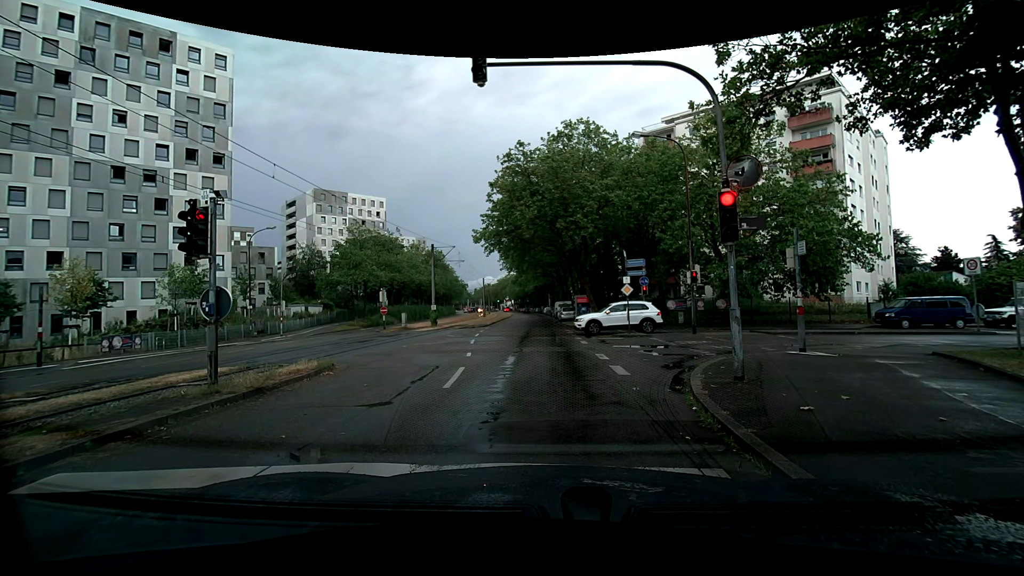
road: tertiary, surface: asphalt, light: Day
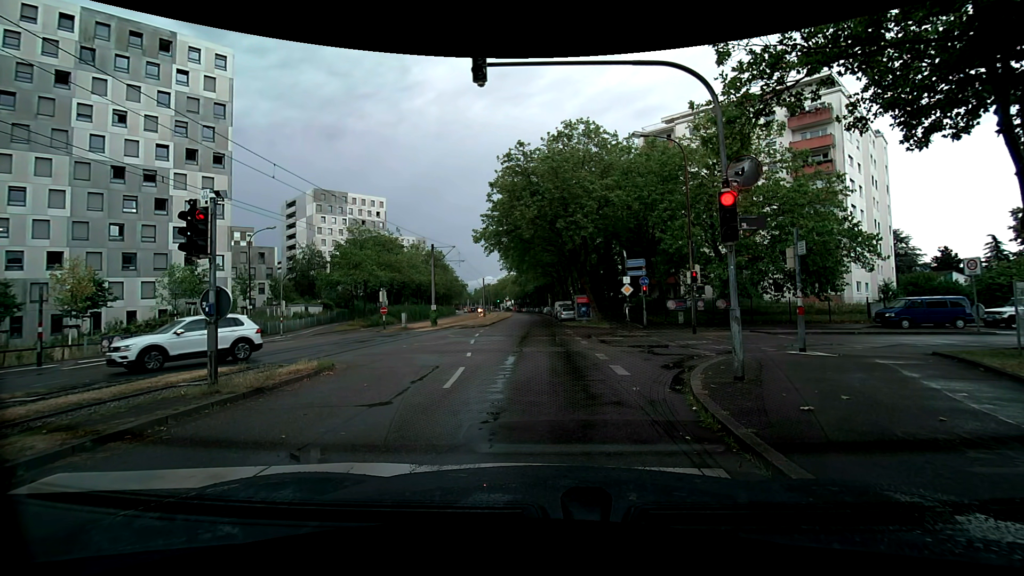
(0.0, 0.0) m; 0°
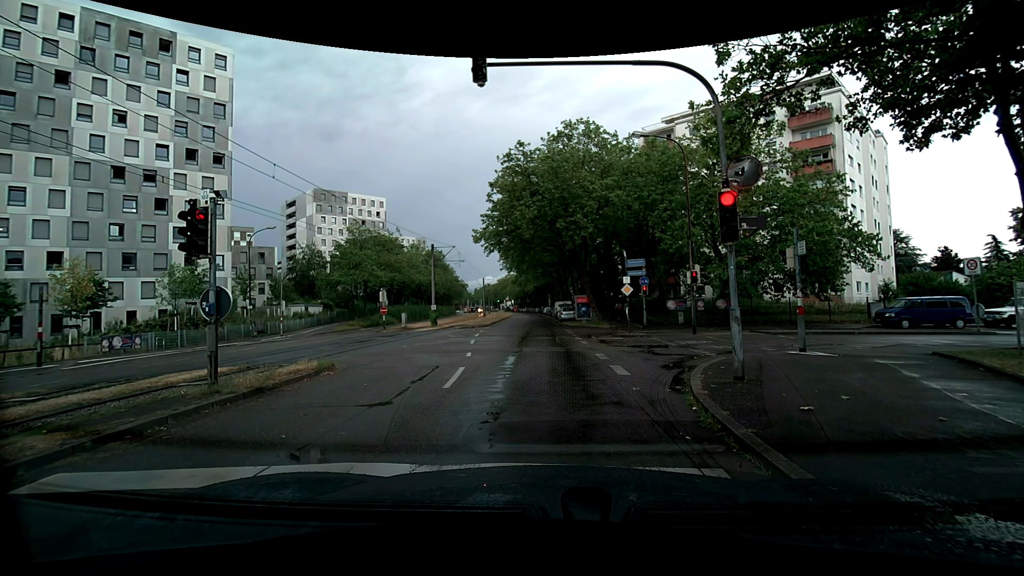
(0.0, 0.0) m; 0°
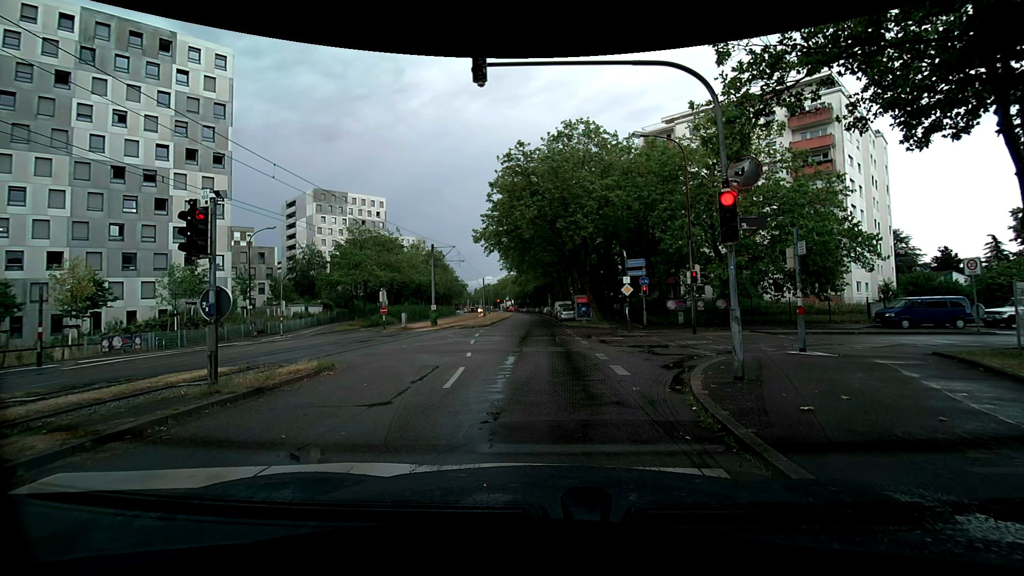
(0.0, 0.0) m; 0°
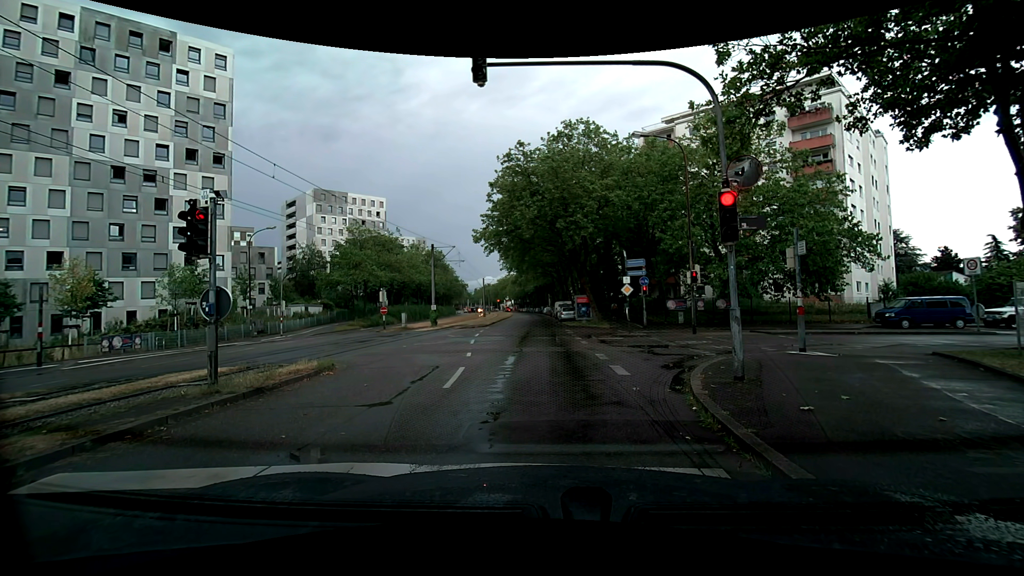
(0.0, 0.0) m; 0°
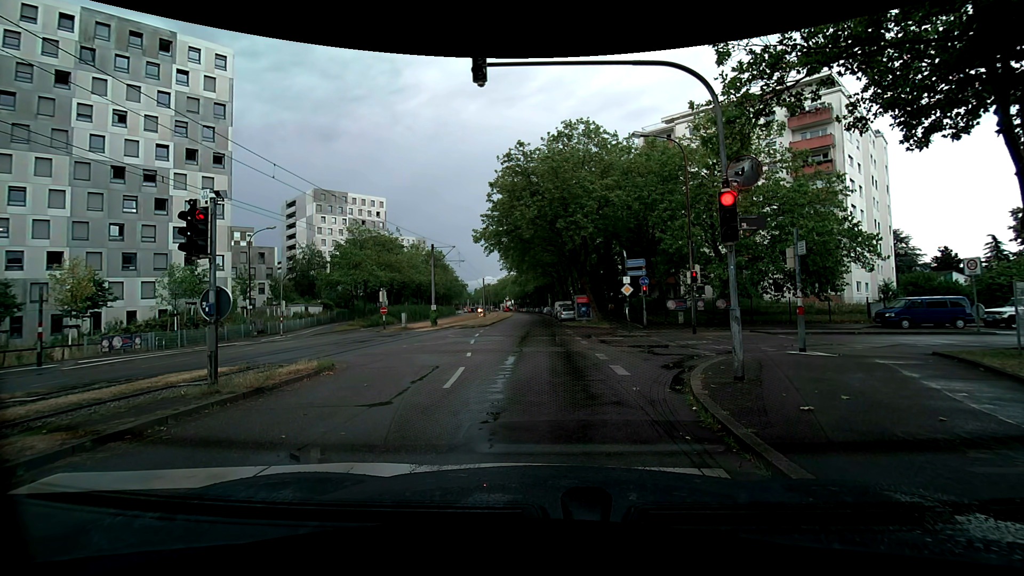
(0.0, 0.0) m; 0°
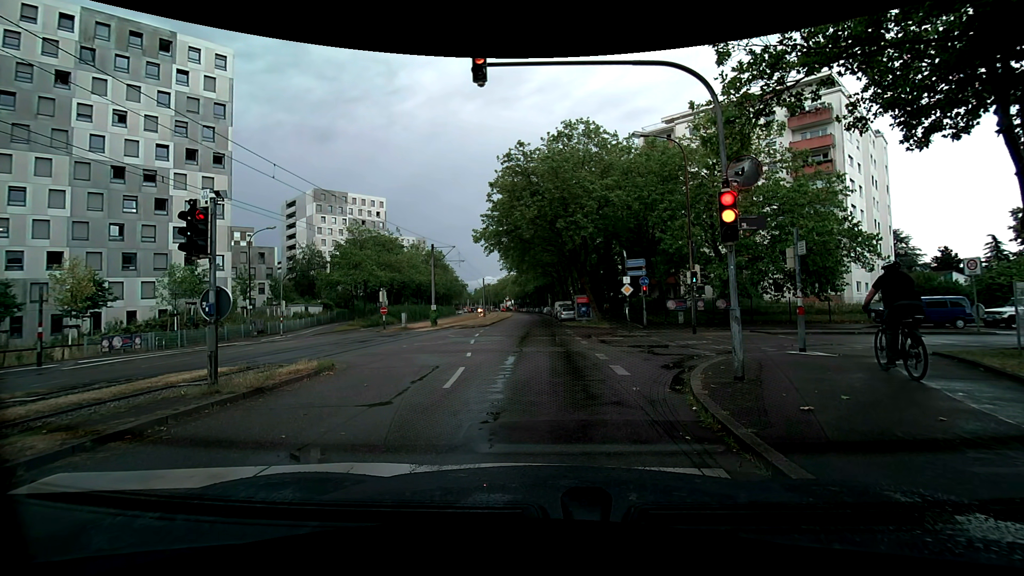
(0.0, 0.0) m; 0°
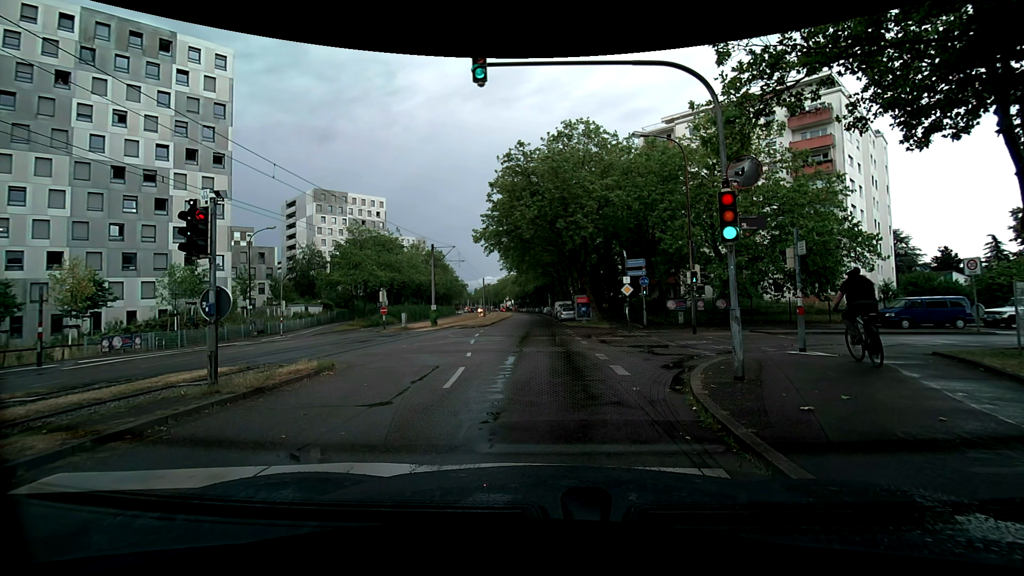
(0.0, 0.0) m; 0°
(0, +10) (+1, +20) (+1, +30) (+1, +40) (+1, +50) (+1, +60) (+1, +70) (+1, +80) (+1, +90) (+1, +100) m
